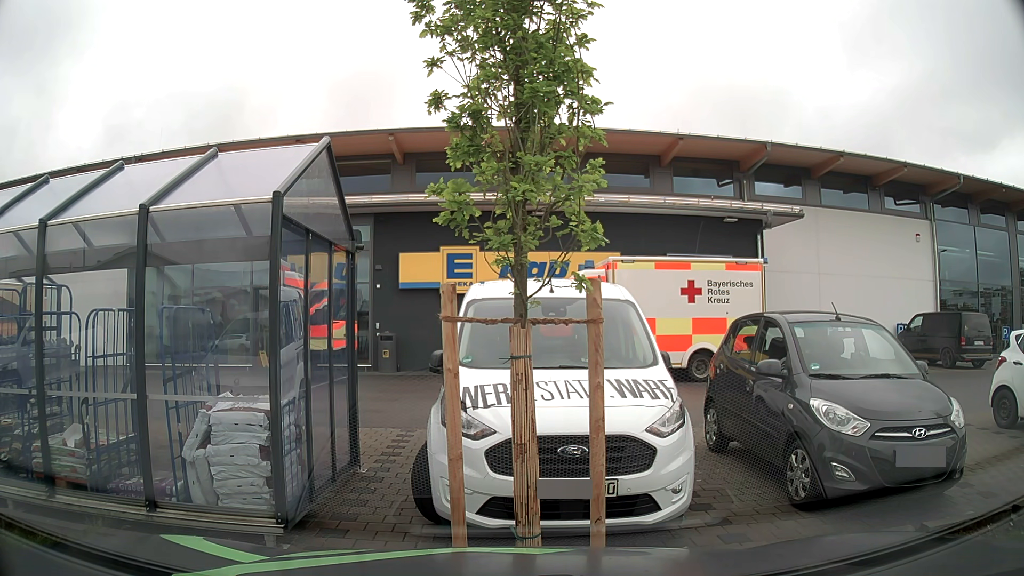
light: Day
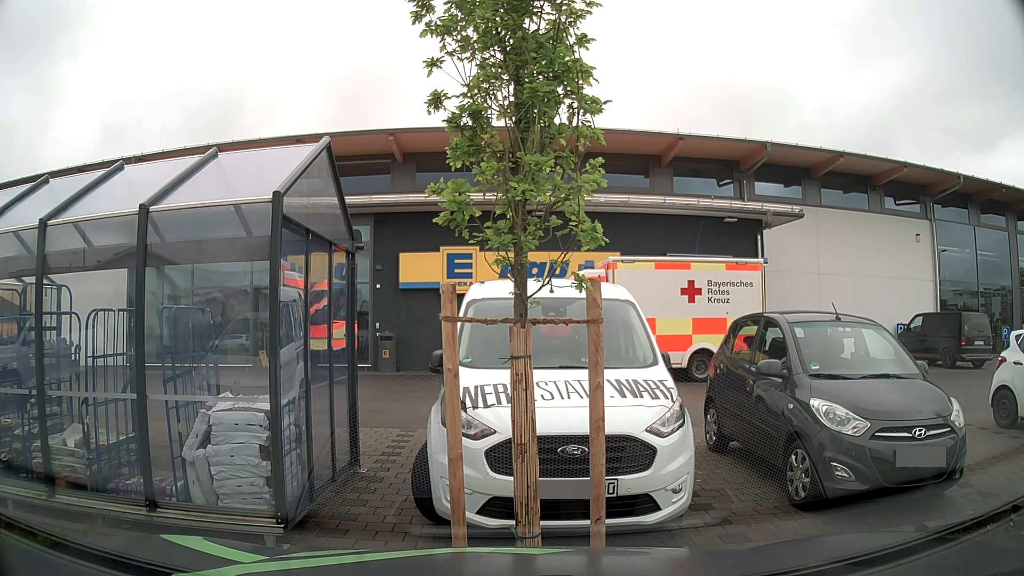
(0.0, 0.0) m; 0°
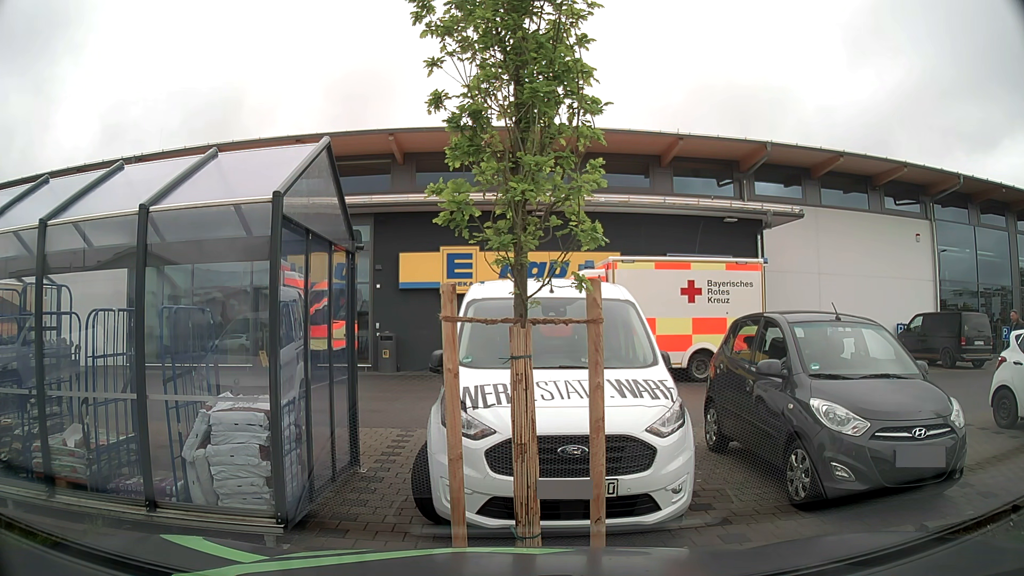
(0.0, 0.0) m; 0°
